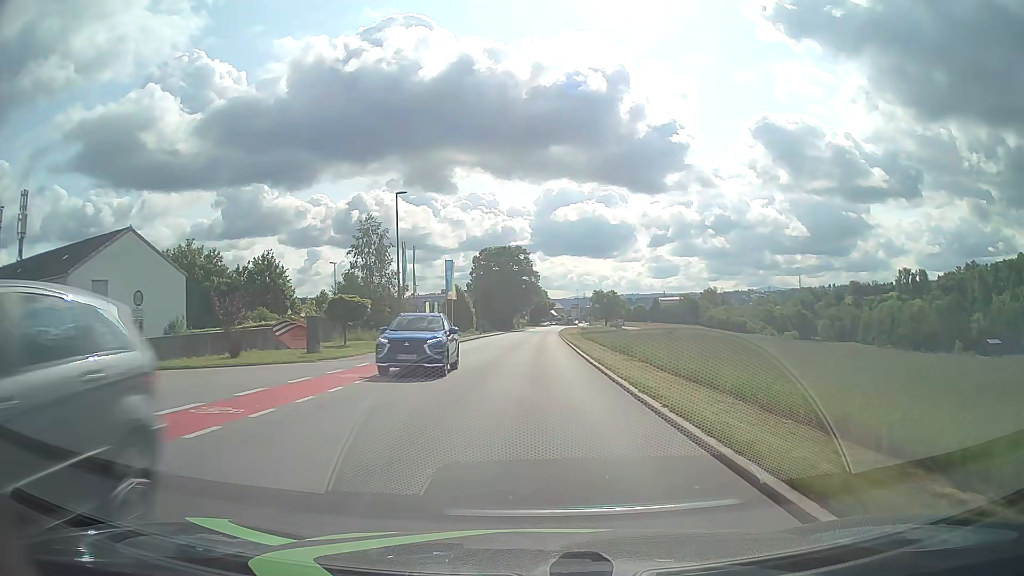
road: tertiary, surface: asphalt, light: Day
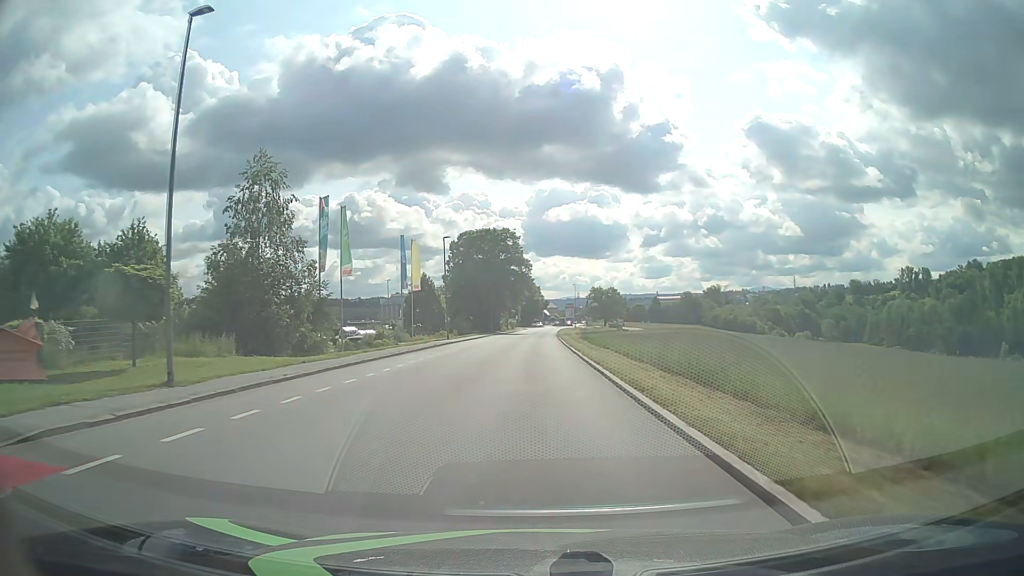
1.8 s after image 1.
(+0.1, +22.4) m; +1°
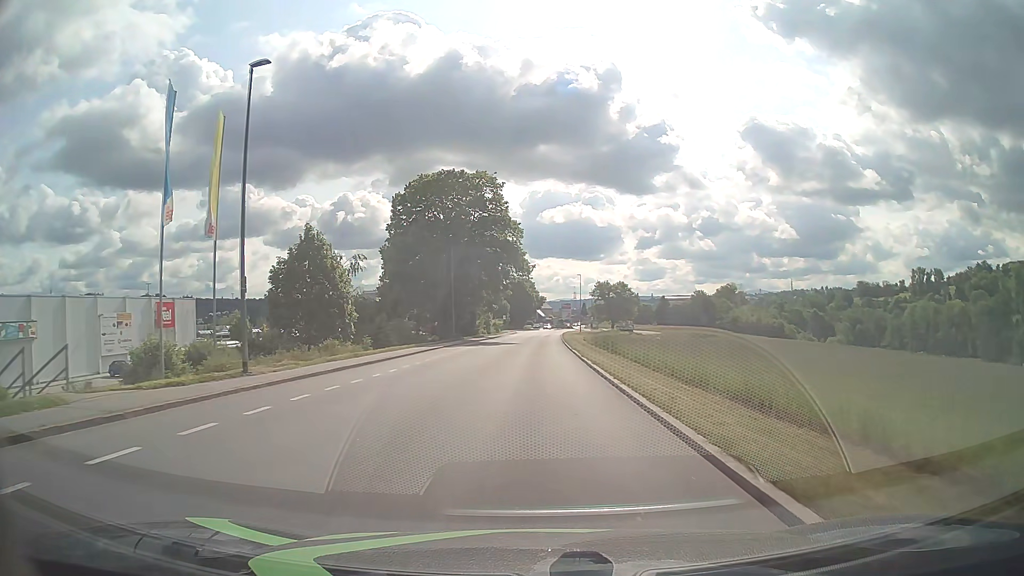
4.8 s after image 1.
(+0.1, +37.7) m; +1°
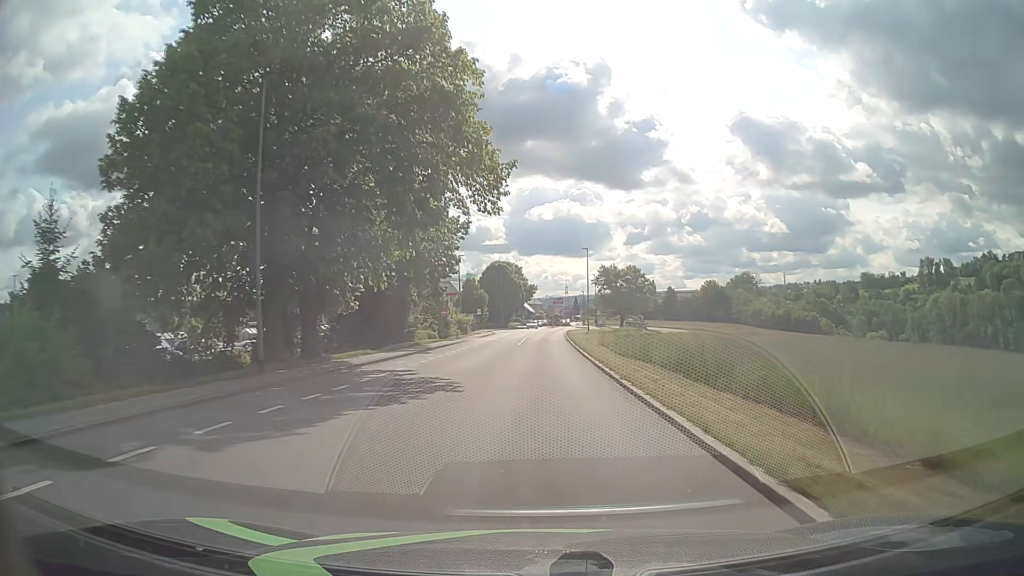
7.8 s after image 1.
(+0.2, +38.0) m; +1°
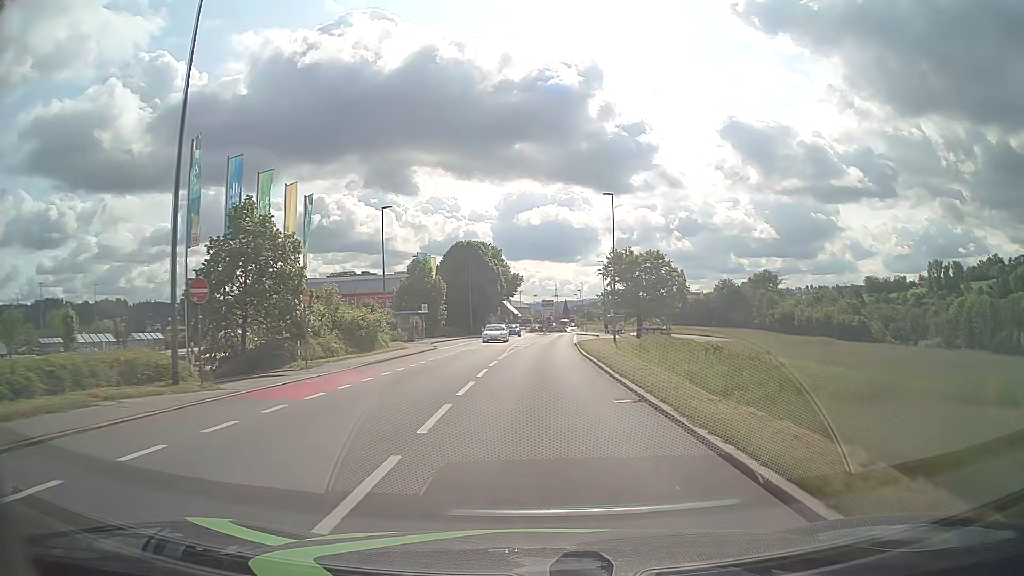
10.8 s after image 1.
(+0.4, +38.0) m; +1°
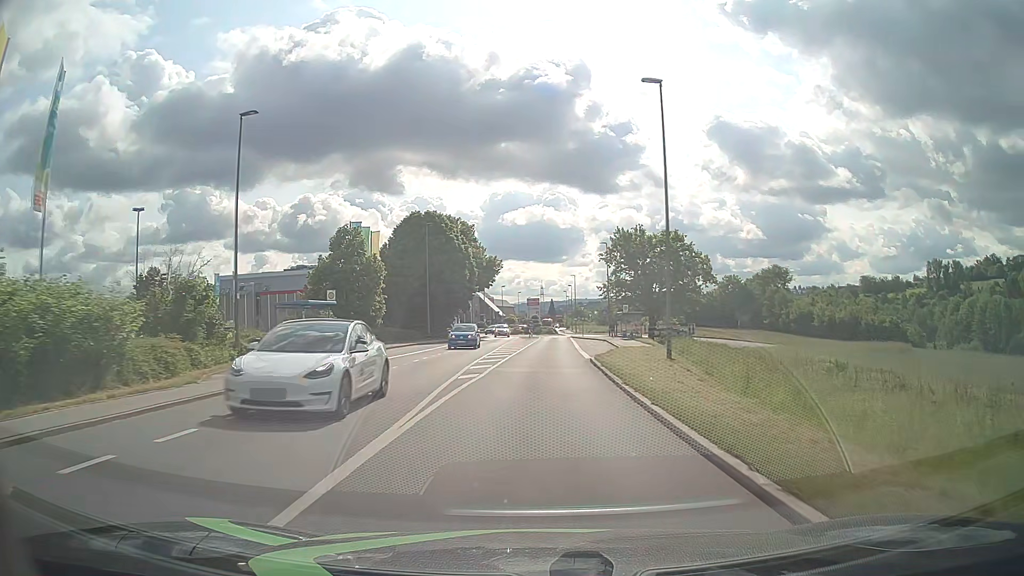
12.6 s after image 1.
(+0.1, +22.7) m; +1°
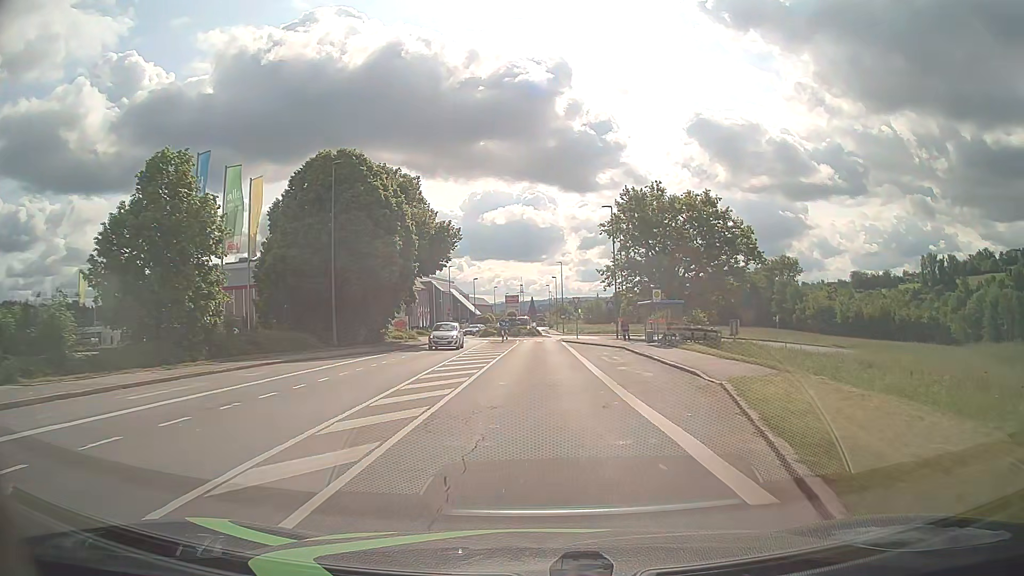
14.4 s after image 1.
(+0.4, +22.9) m; +2°
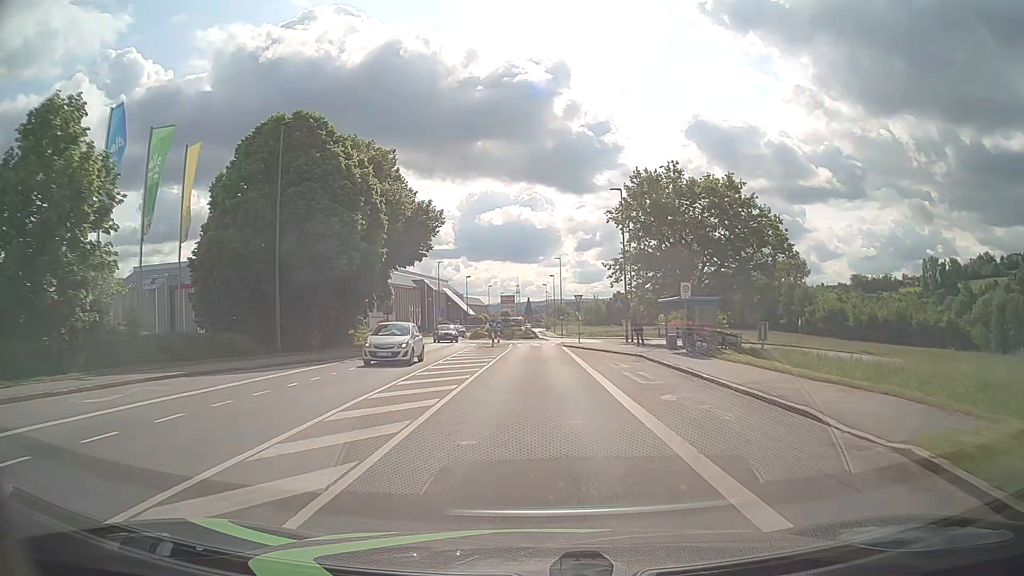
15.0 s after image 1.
(0.0, +7.6) m; 0°
(0, +10) (0, +20) (0, +30) (0, +40) (0, +50) (+3, +59) (+6, +69) (+2, +78) (0, +88) (-1, +98) m
